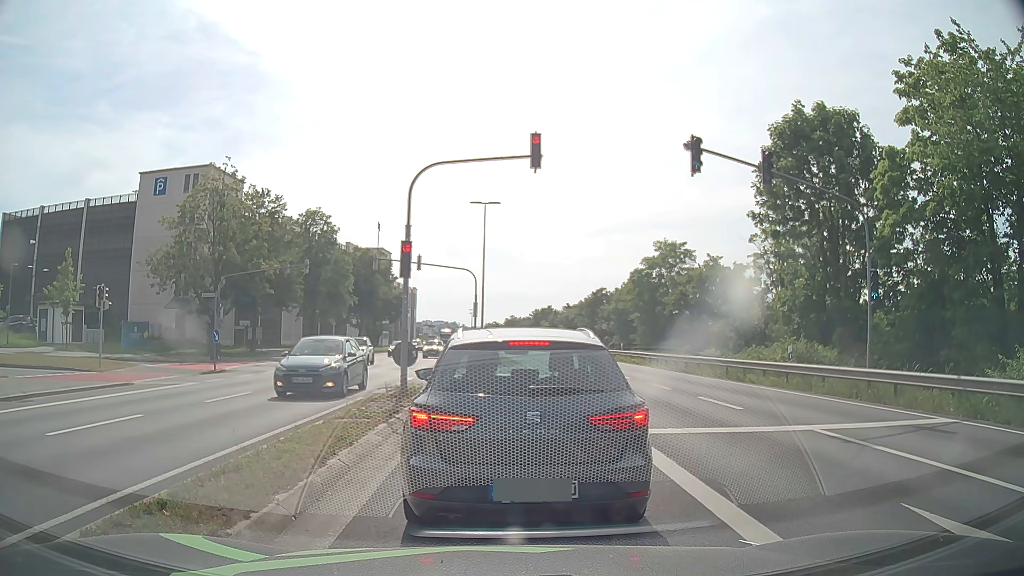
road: primary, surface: asphalt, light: Day
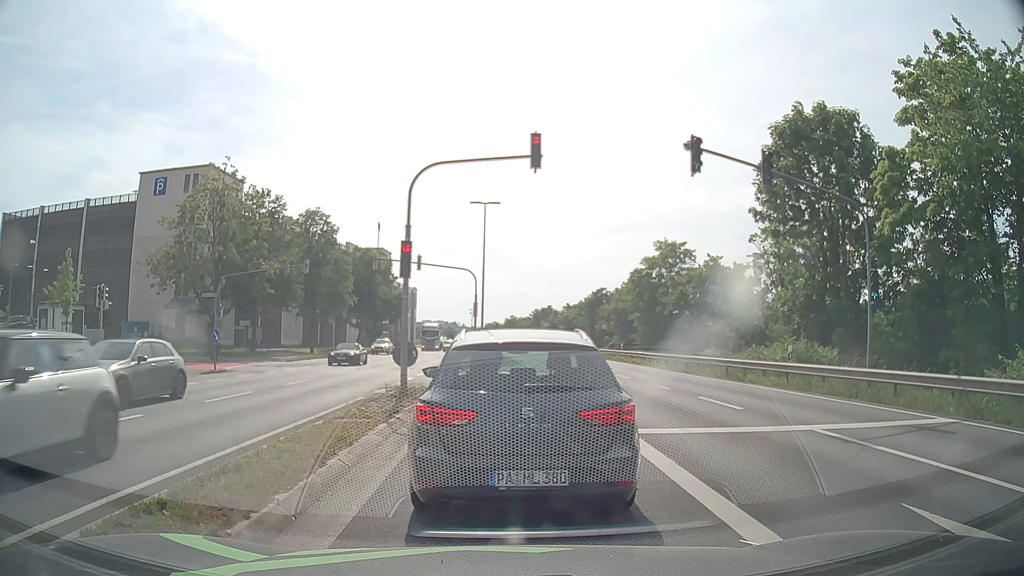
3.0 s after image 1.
(0.0, 0.0) m; 0°
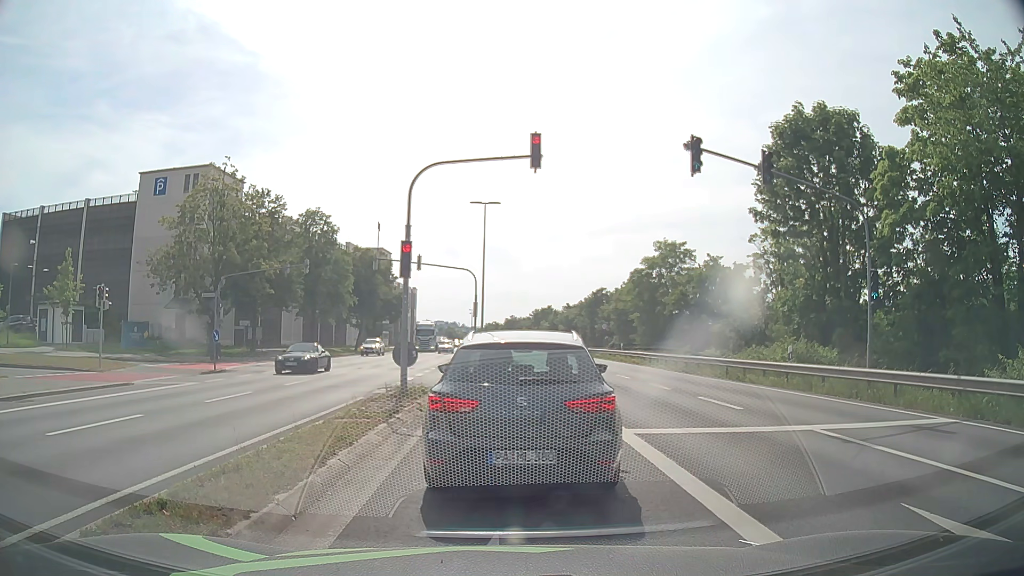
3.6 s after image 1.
(0.0, 0.0) m; 0°
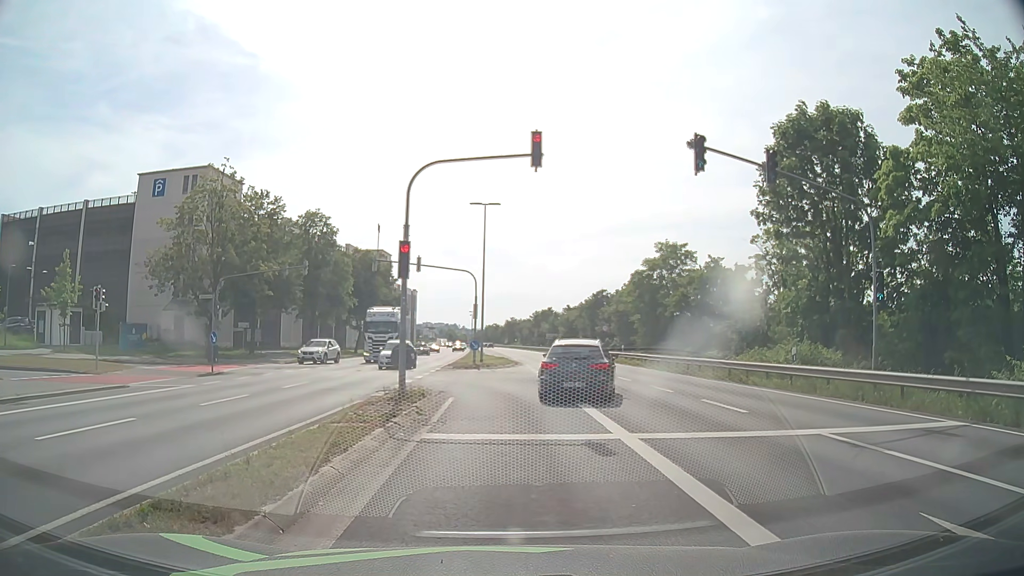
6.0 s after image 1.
(0.0, +0.3) m; 0°
